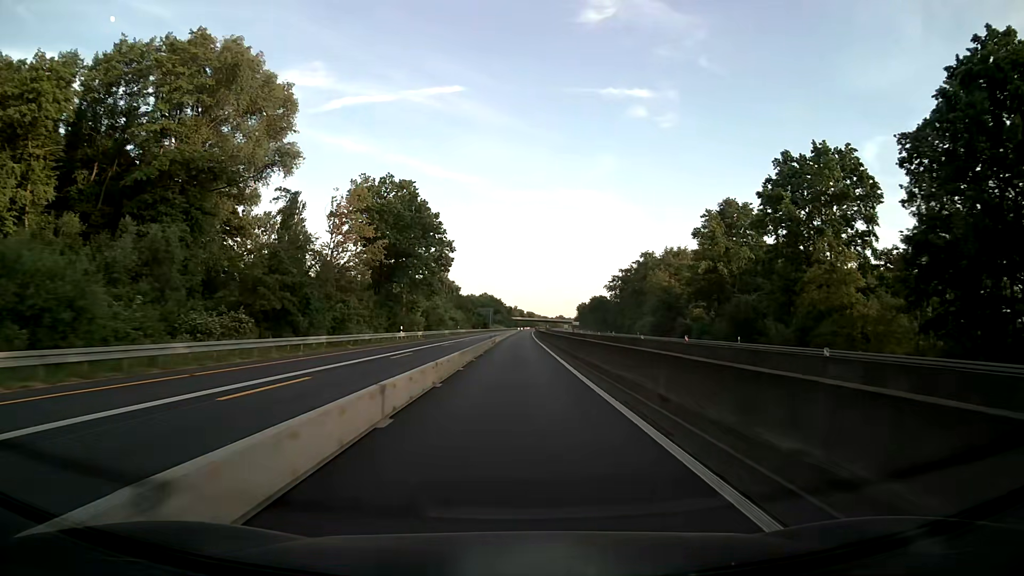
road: motorway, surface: asphalt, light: Day
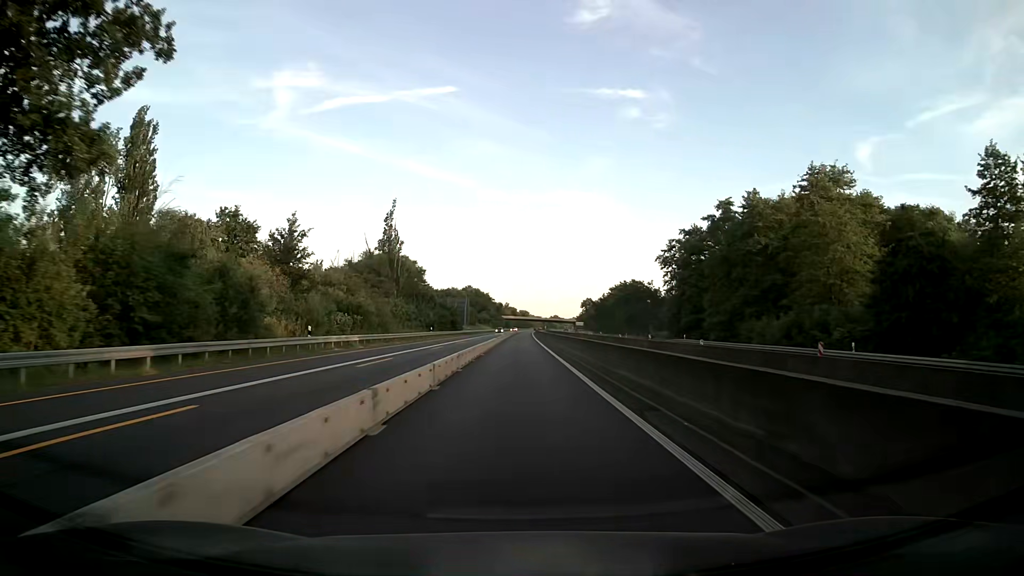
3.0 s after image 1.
(+0.5, +79.0) m; +1°
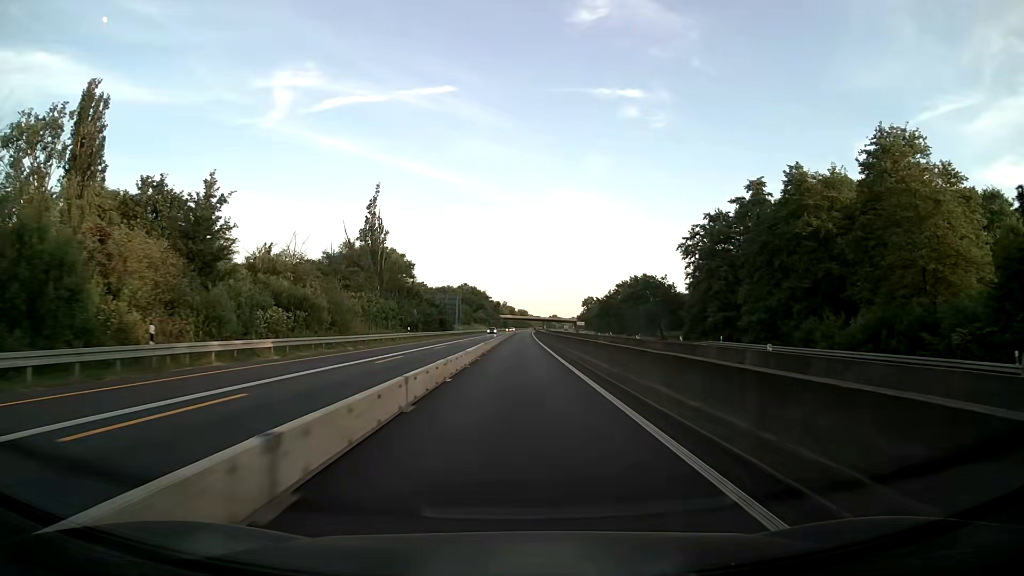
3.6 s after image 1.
(0.0, +15.8) m; 0°
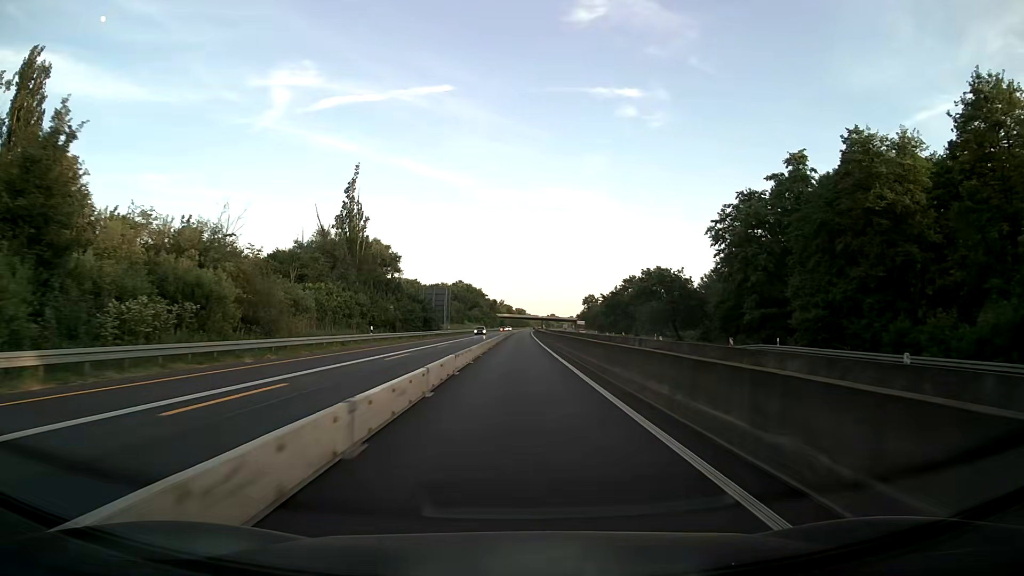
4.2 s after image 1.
(-0.1, +15.8) m; 0°
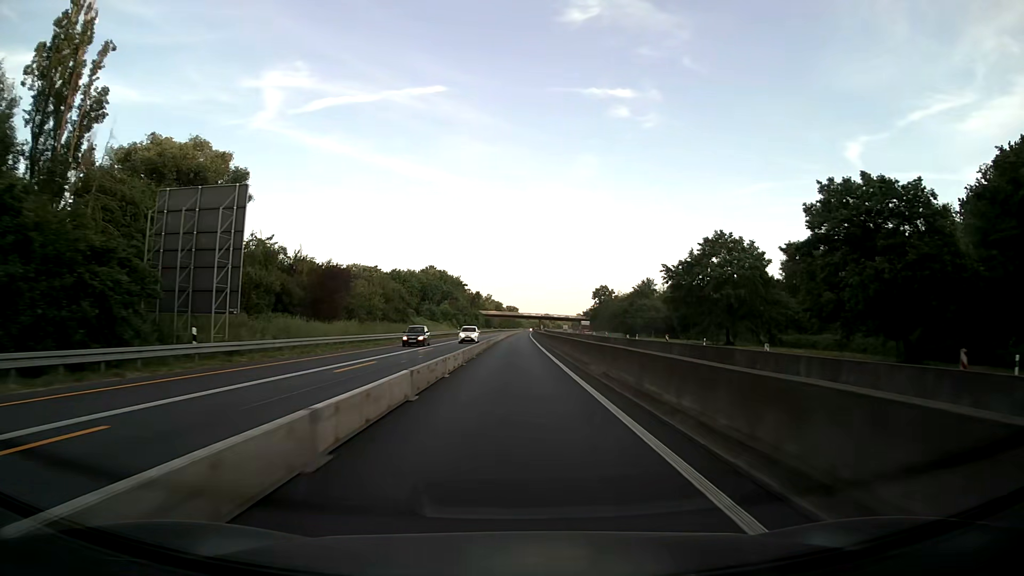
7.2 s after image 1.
(+0.8, +79.0) m; +1°
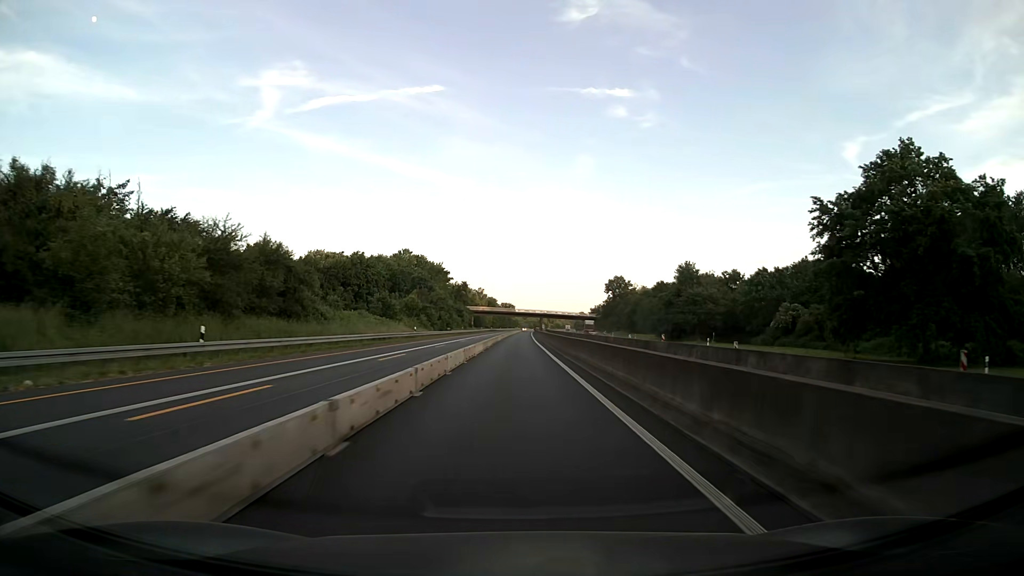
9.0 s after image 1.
(0.0, +47.4) m; 0°
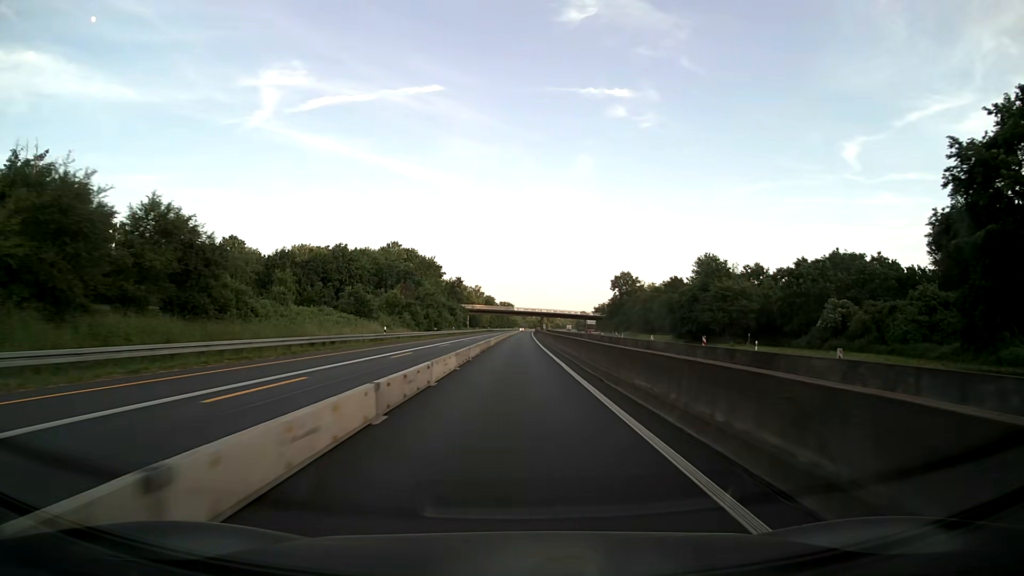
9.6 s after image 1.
(0.0, +15.8) m; 0°
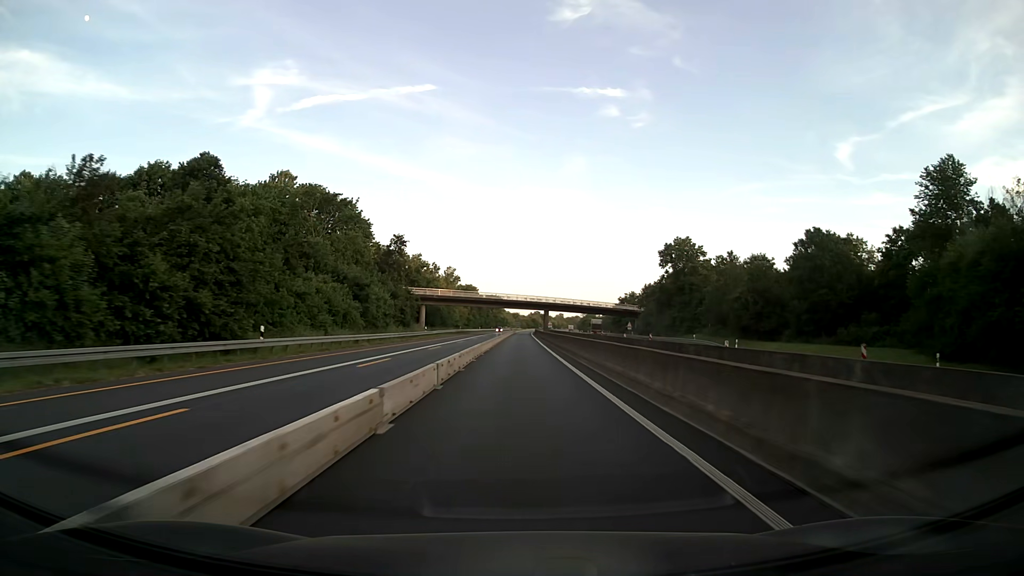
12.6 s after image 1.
(+0.4, +79.1) m; +1°
(0, +10) (0, +20) (0, +30) (0, +40) (0, +50) (+1, +60) (+1, +70) (+1, +80) (+1, +90) (+1, +100) m
